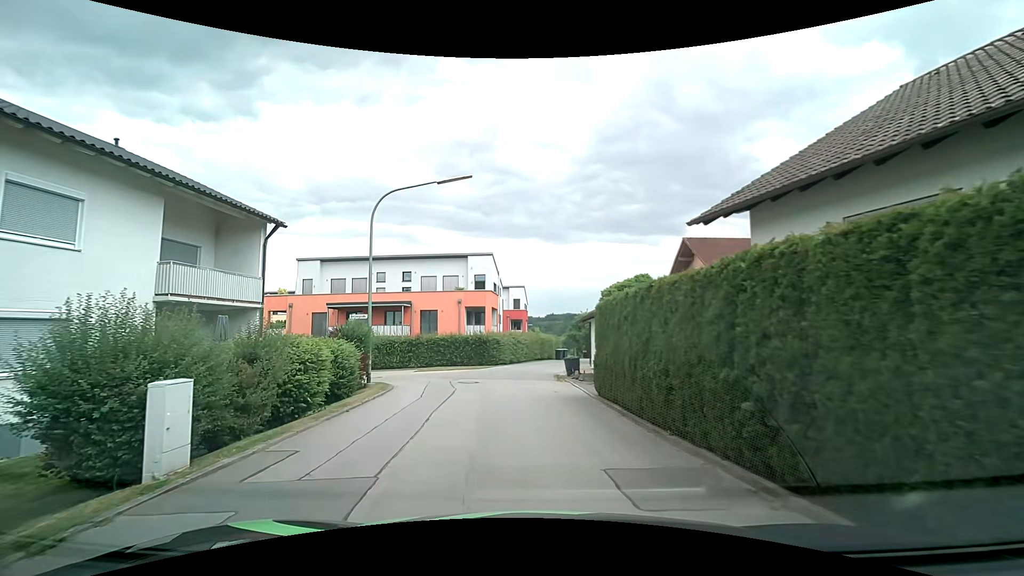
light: Day
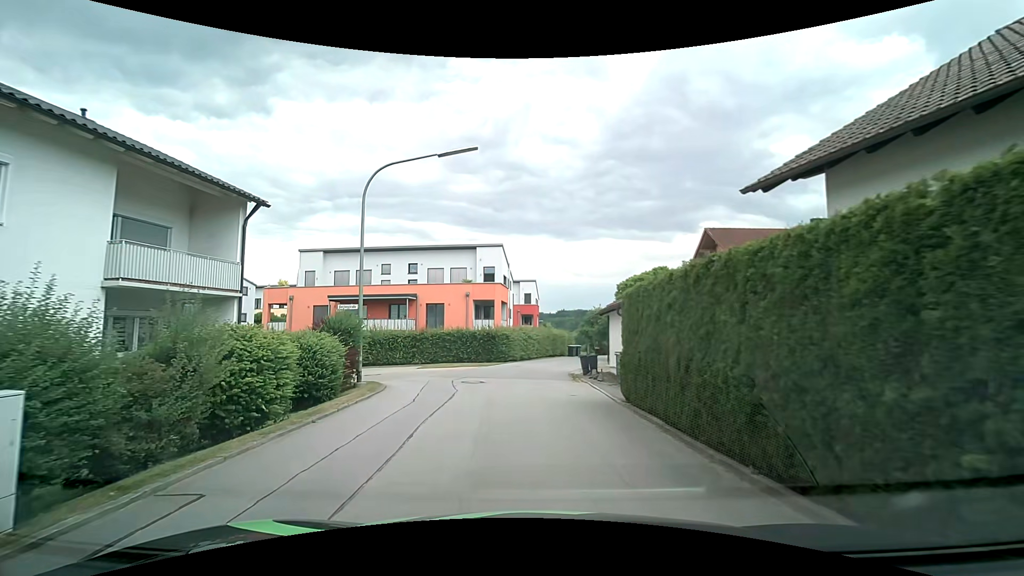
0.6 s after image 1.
(0.0, +2.3) m; -1°
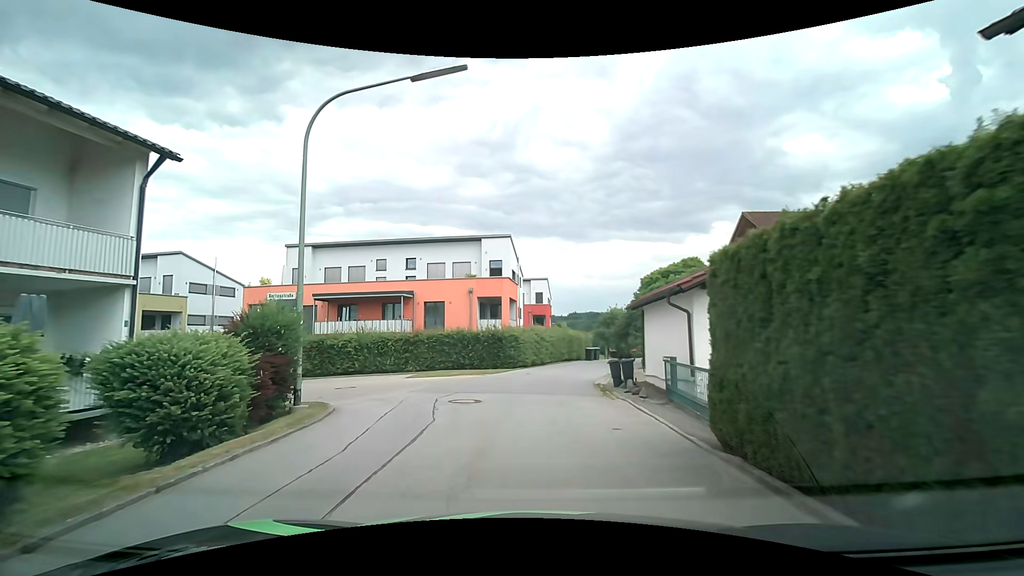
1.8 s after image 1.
(-0.1, +5.1) m; -1°
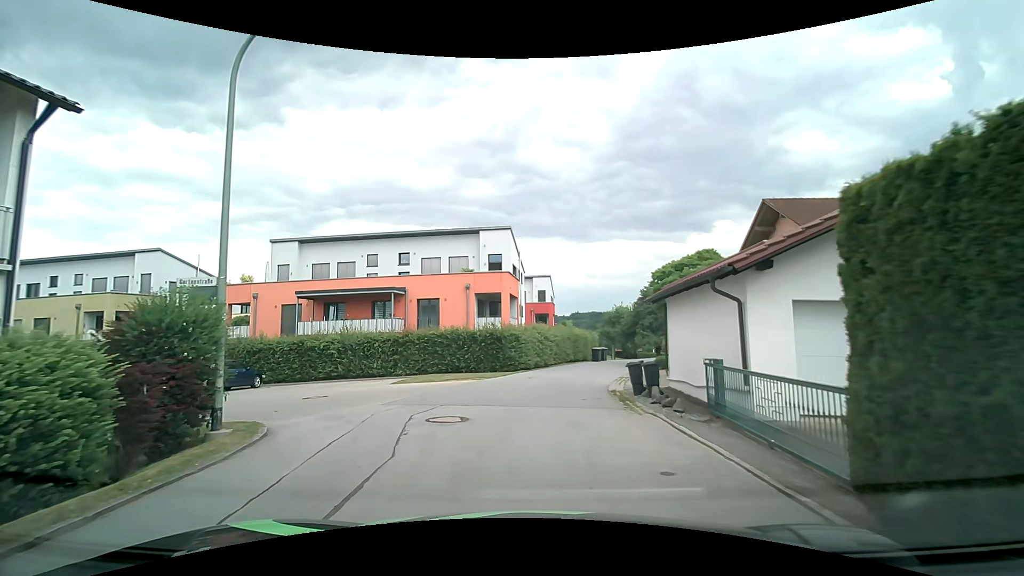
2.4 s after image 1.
(0.0, +2.9) m; 0°
